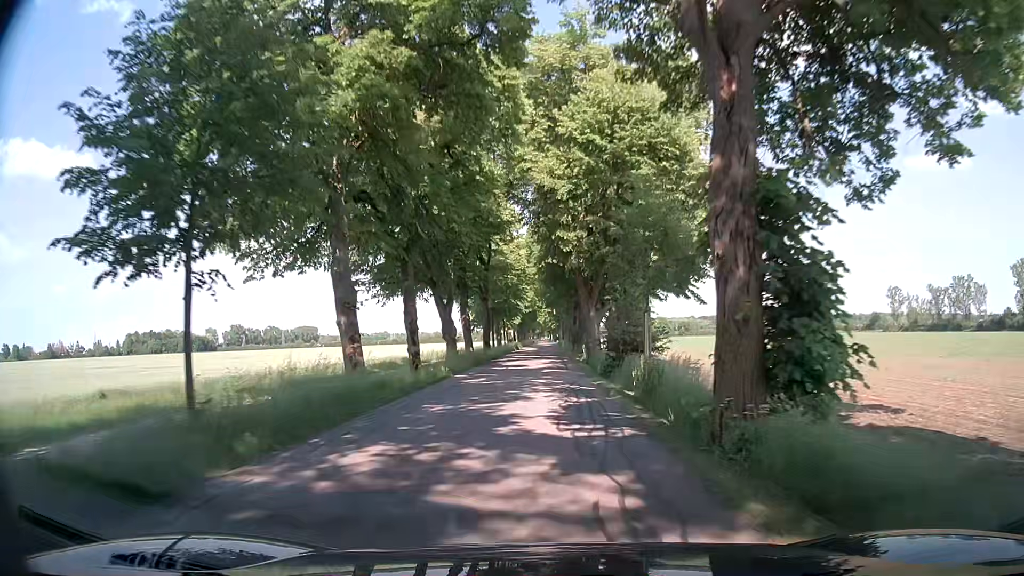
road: tertiary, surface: asphalt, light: Day
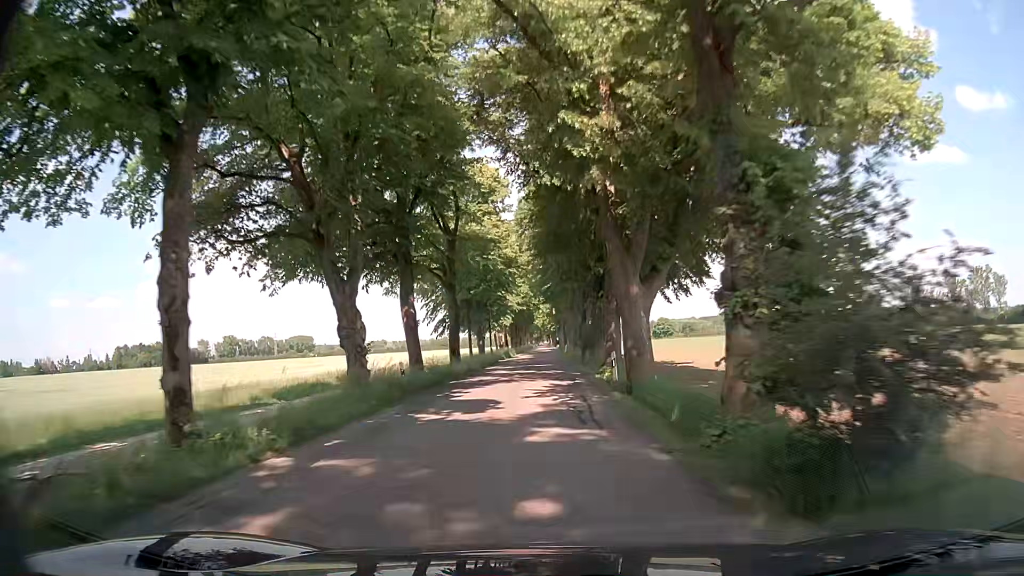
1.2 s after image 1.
(+0.4, +17.9) m; +1°
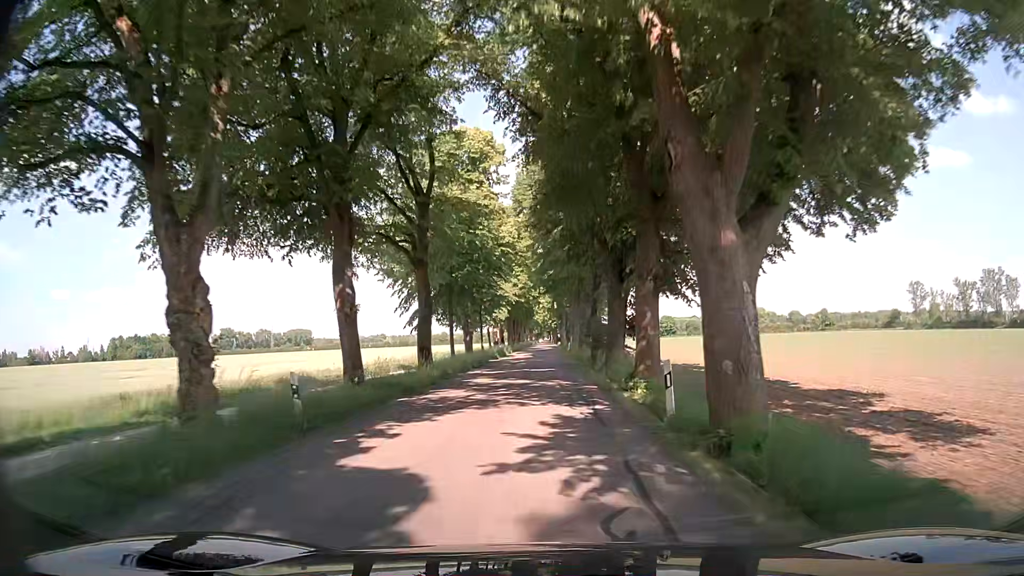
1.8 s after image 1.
(0.0, +8.9) m; 0°
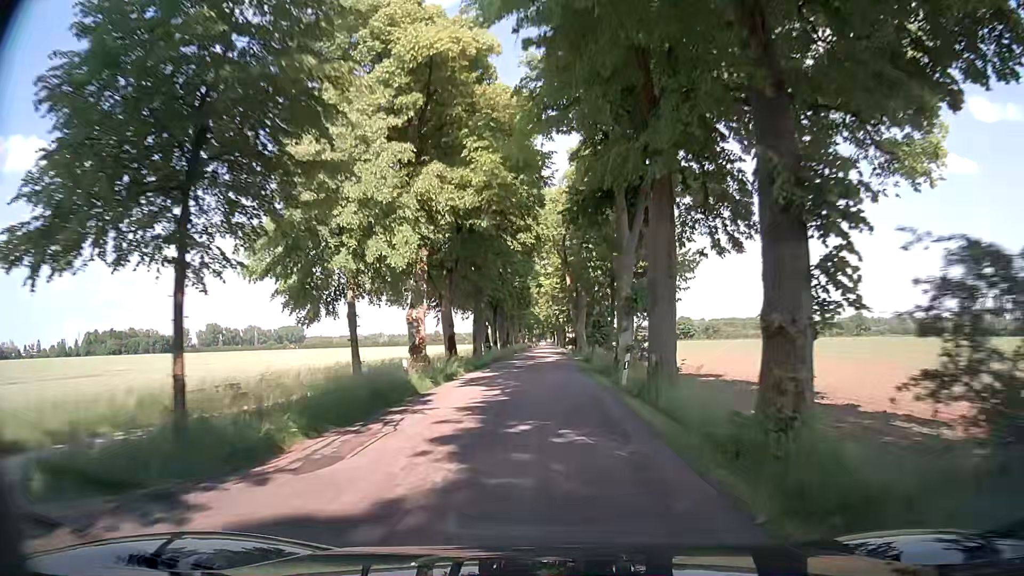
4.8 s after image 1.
(+0.3, +44.6) m; -1°
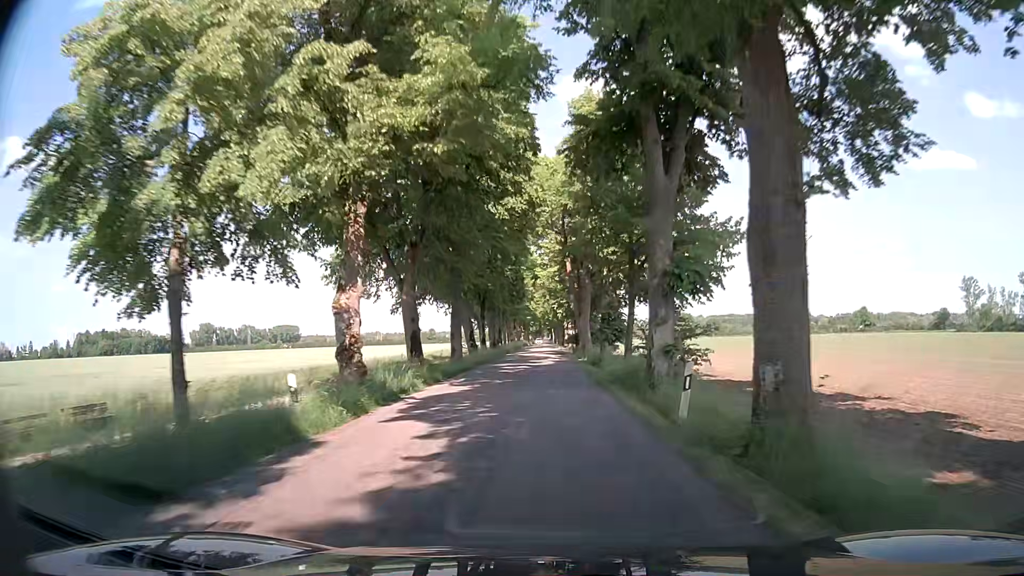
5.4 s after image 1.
(+0.2, +9.0) m; +1°
(0, +10) (0, +20) (0, +30) (0, +40) (0, +50) (0, +60) (+1, +70) (0, +80) (0, +90) (0, +100) m
